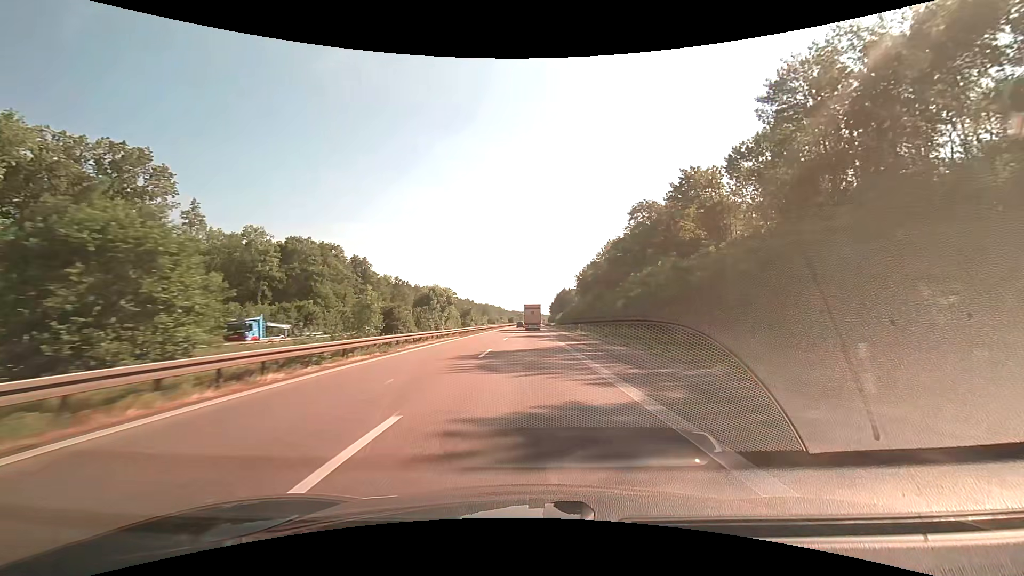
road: motorway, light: Day
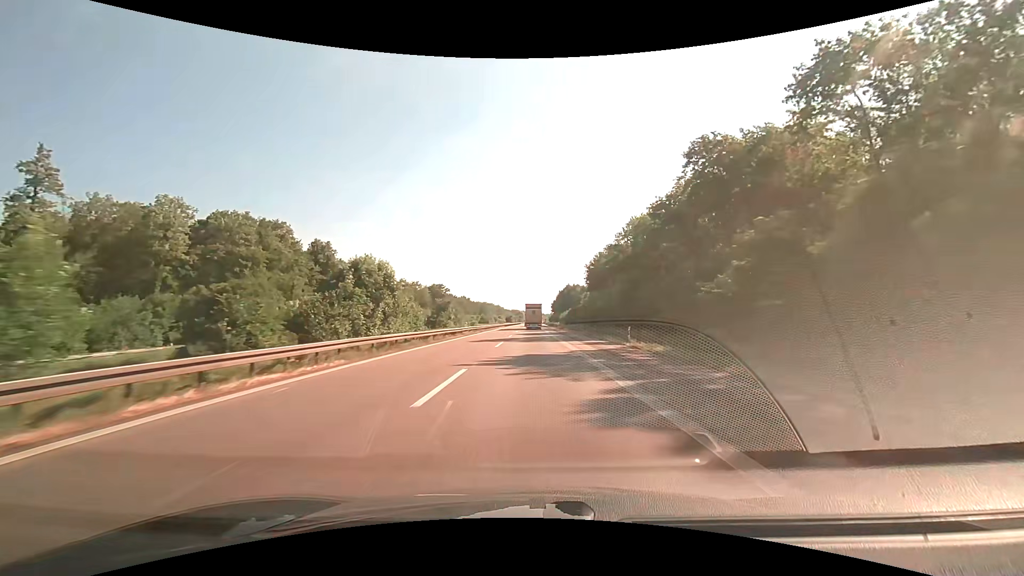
(-0.1, +28.9) m; 0°
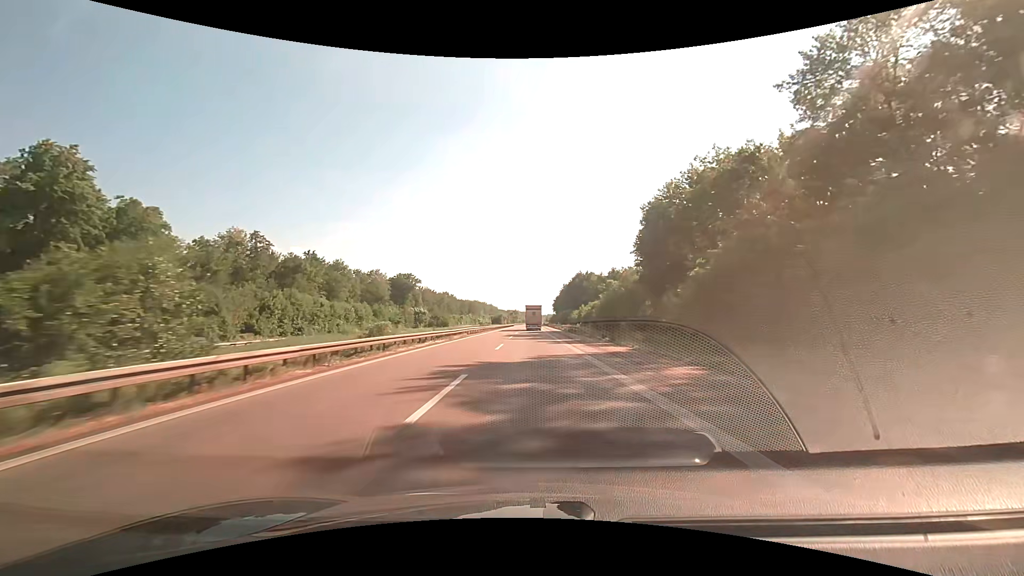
(+0.4, +72.7) m; 0°
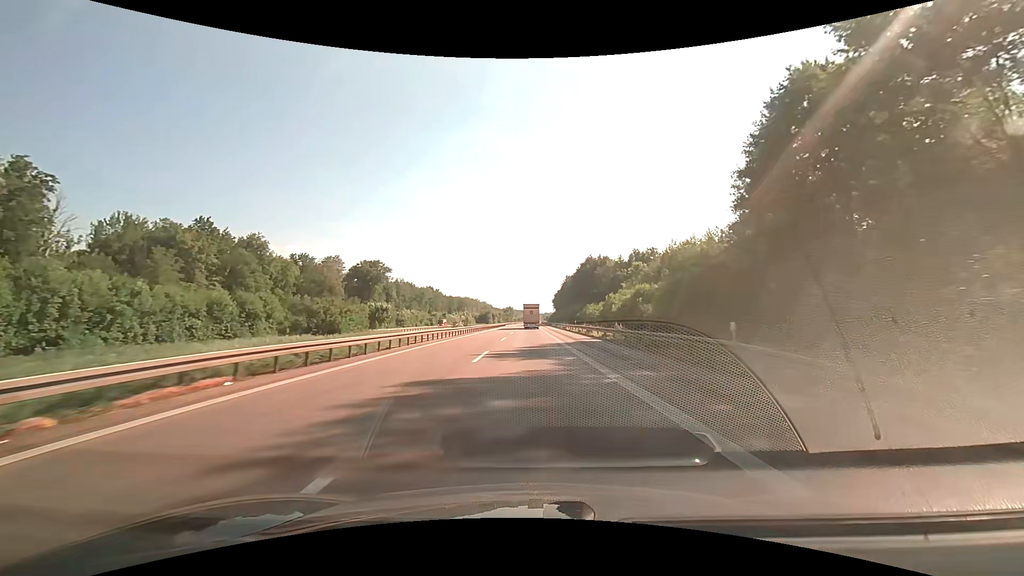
(+0.3, +44.1) m; +1°
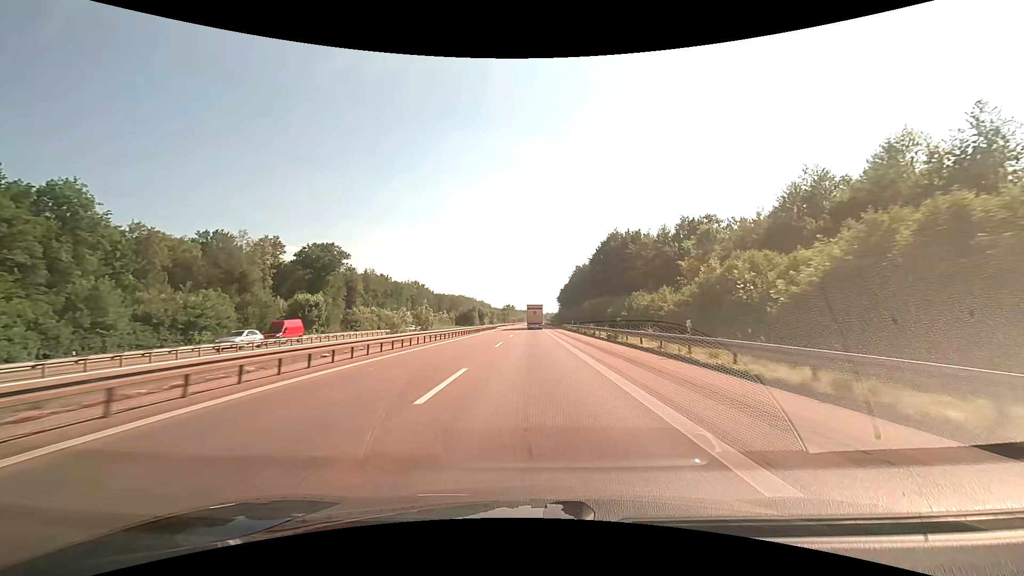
(0.0, +43.8) m; 0°
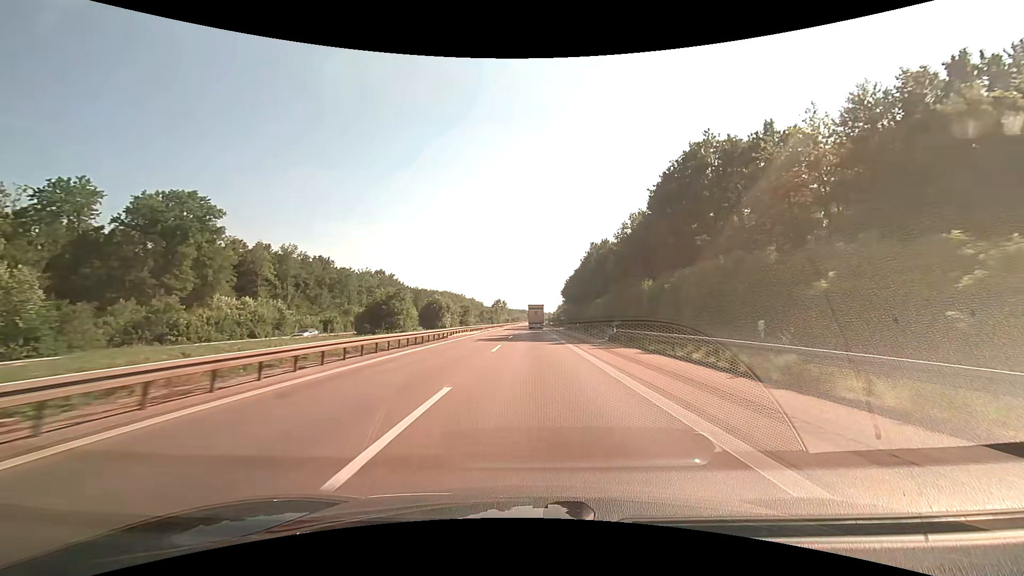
(+0.1, +57.5) m; 0°
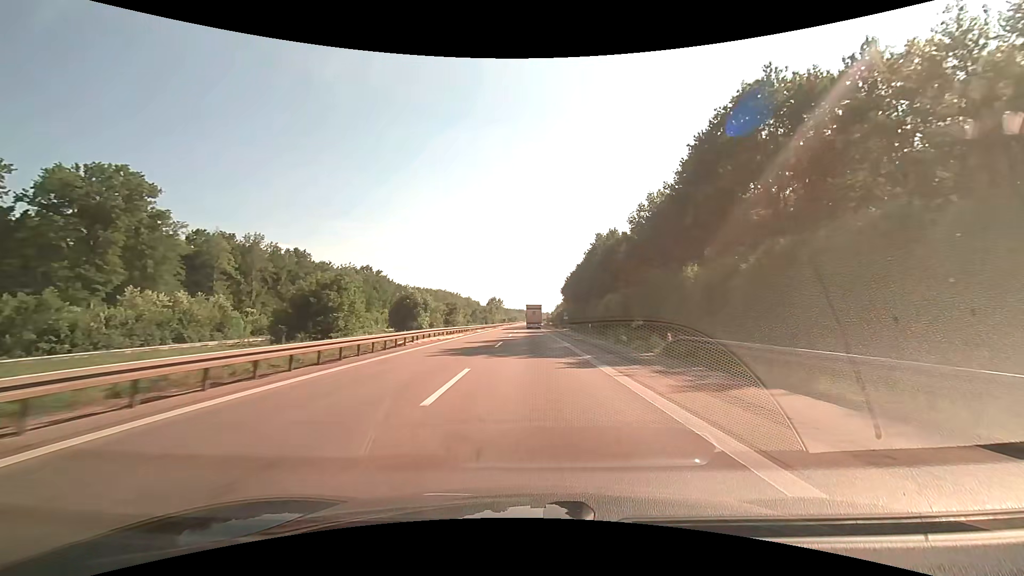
(+0.1, +14.2) m; 0°
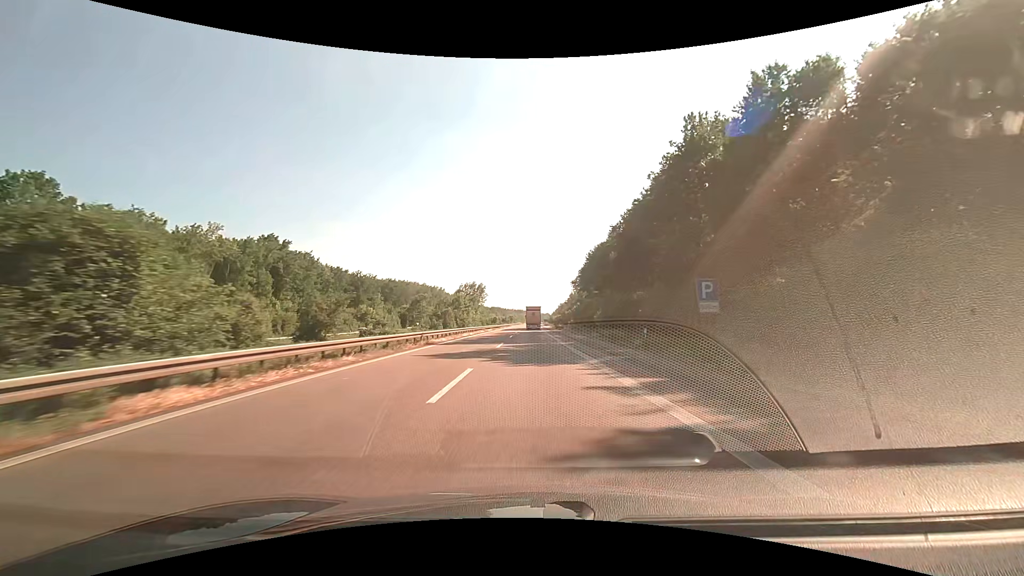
(0.0, +71.1) m; 0°
(0, +10) (0, +20) (0, +30) (0, +40) (0, +50) (0, +60) (0, +70) (+1, +80) (+1, +90) (+1, +100) m
